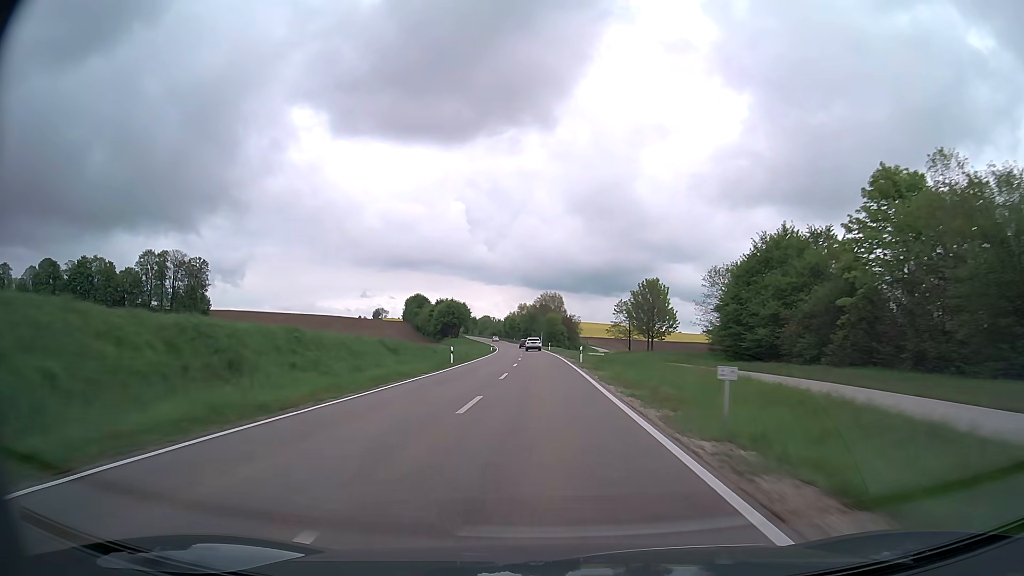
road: secondary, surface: asphalt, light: Day
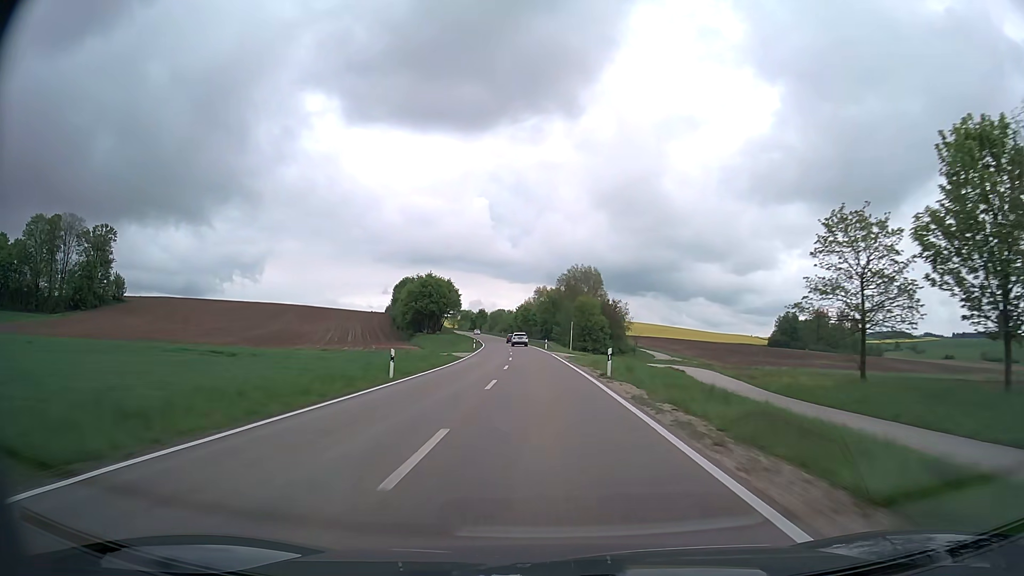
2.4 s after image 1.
(-0.8, +66.9) m; -2°
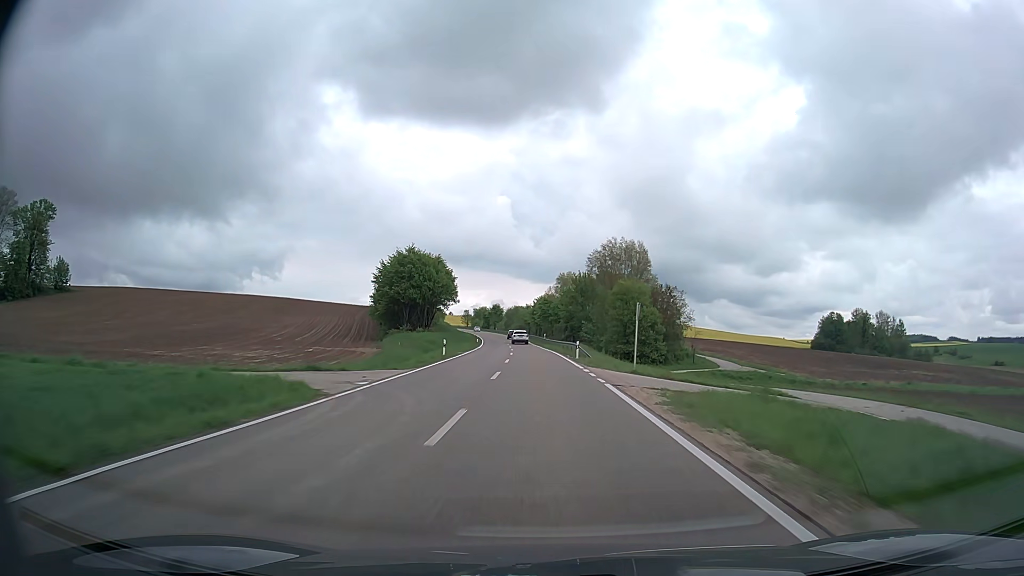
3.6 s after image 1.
(-0.5, +34.1) m; -2°
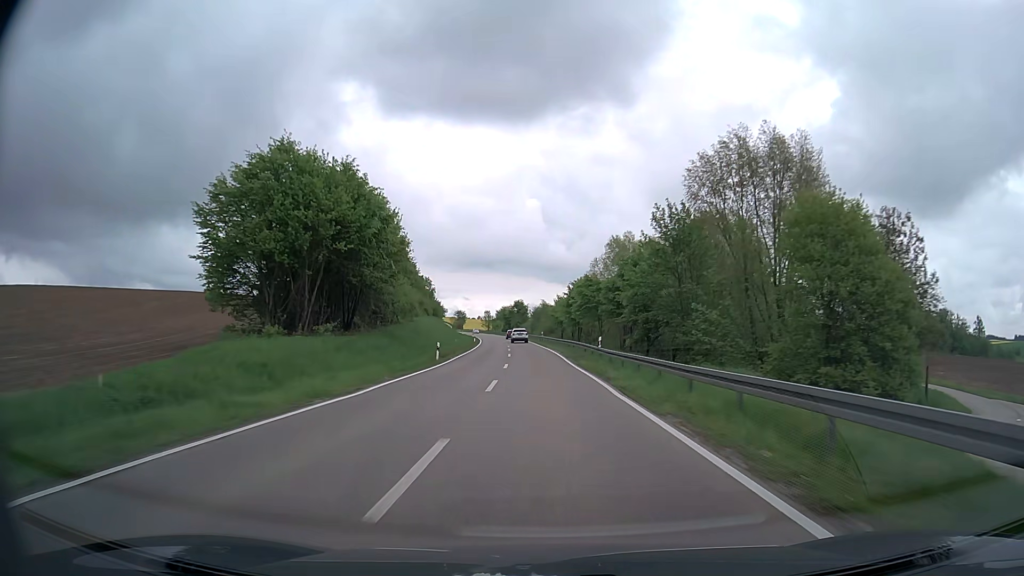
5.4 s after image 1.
(-1.2, +51.7) m; -3°
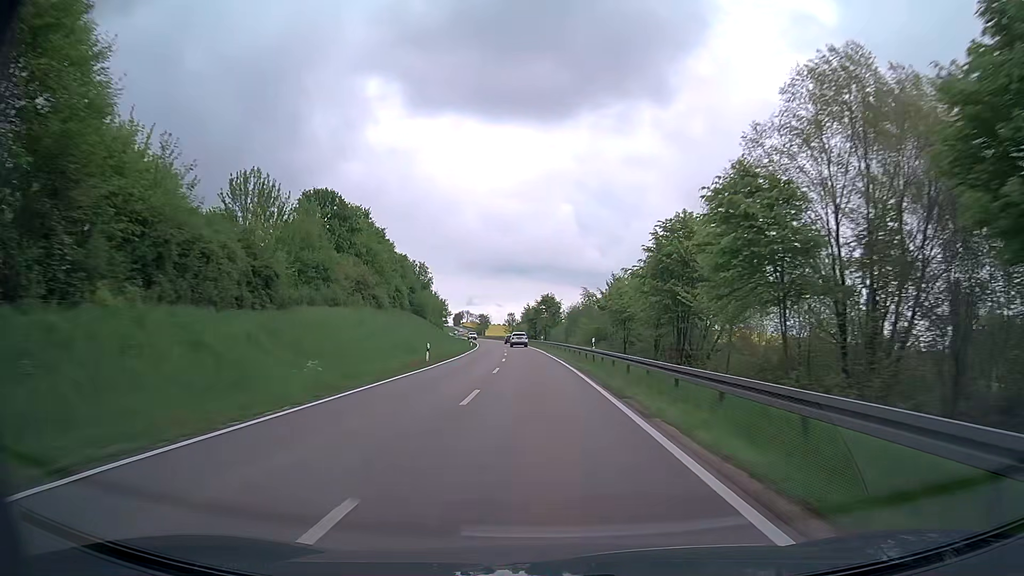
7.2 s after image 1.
(-1.3, +51.8) m; -3°
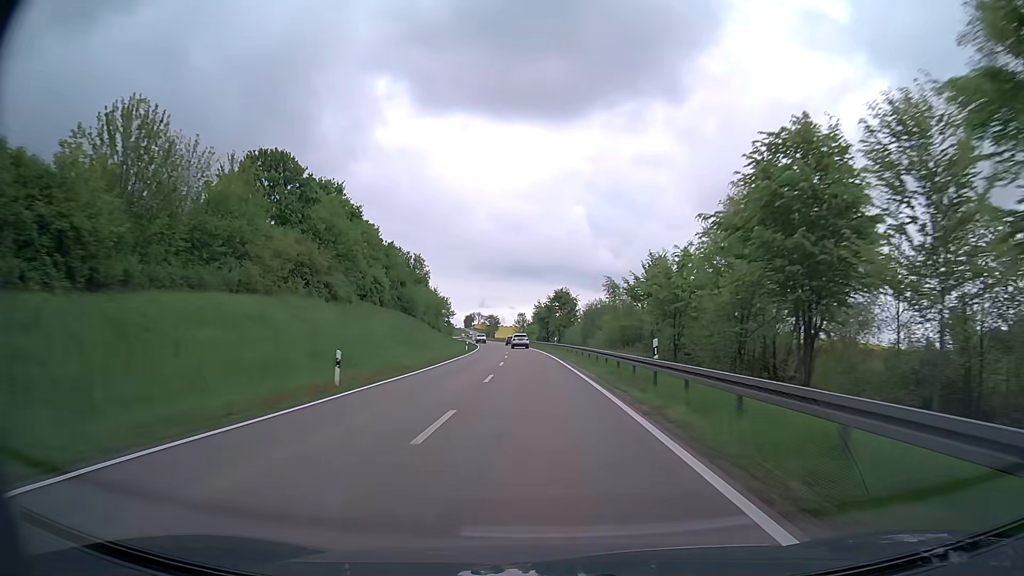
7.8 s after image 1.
(-0.1, +17.3) m; -1°
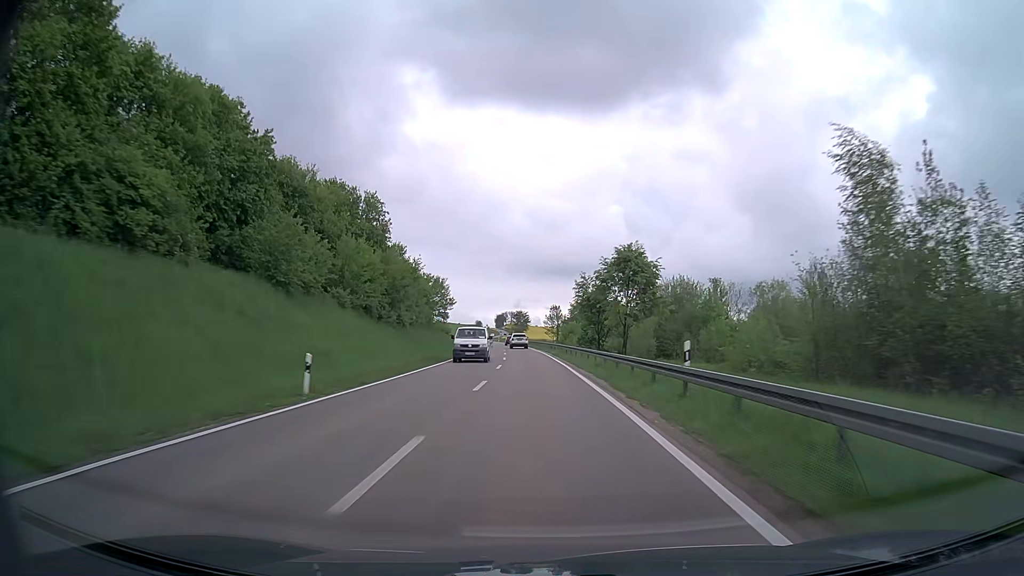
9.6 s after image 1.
(-1.6, +51.8) m; -3°
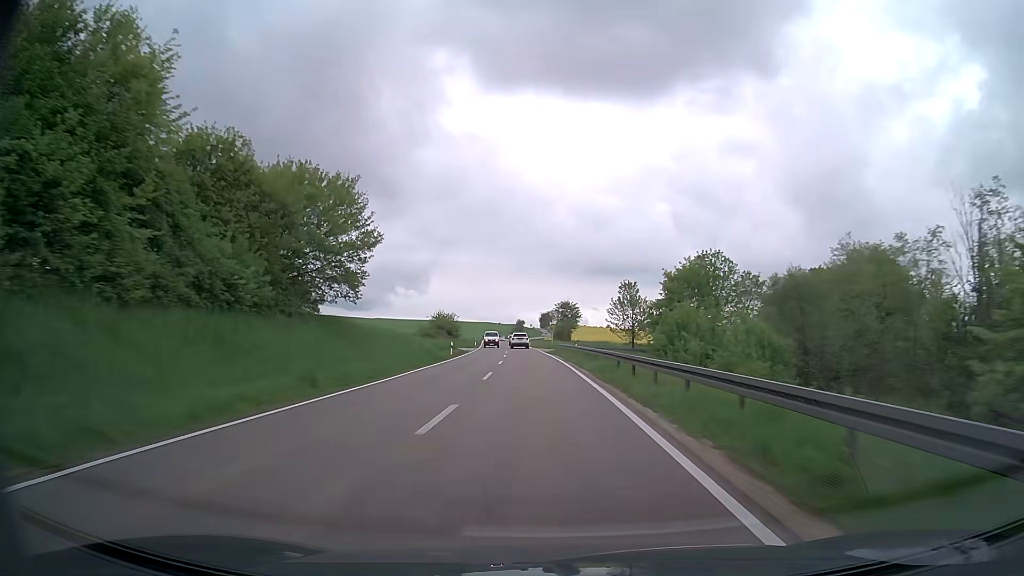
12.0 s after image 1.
(-2.6, +68.3) m; -4°
(0, +10) (0, +20) (-1, +30) (-1, +40) (-1, +50) (-2, +60) (-3, +70) (-4, +80) (-4, +90) (-5, +100) m
